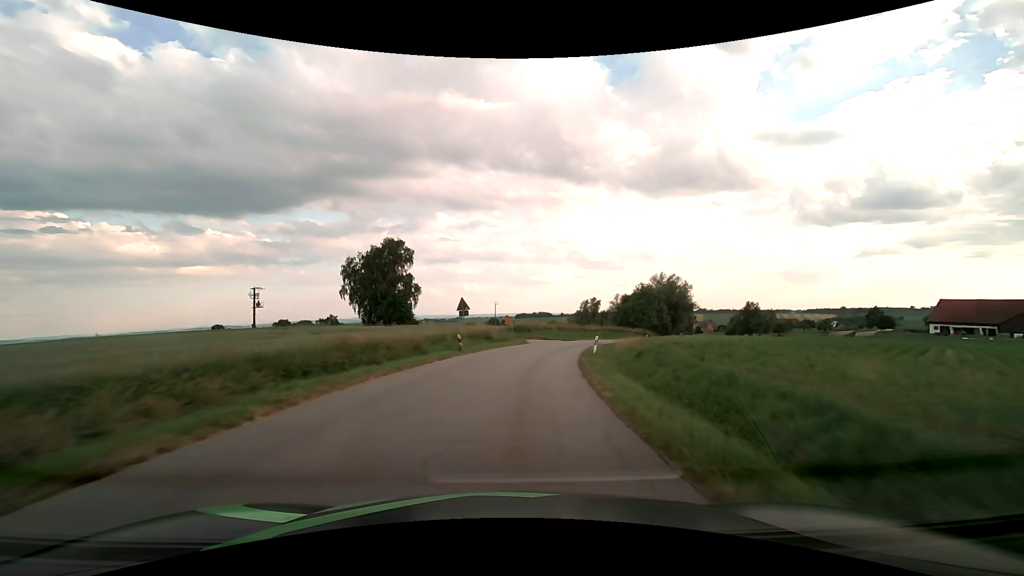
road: tertiary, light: Day
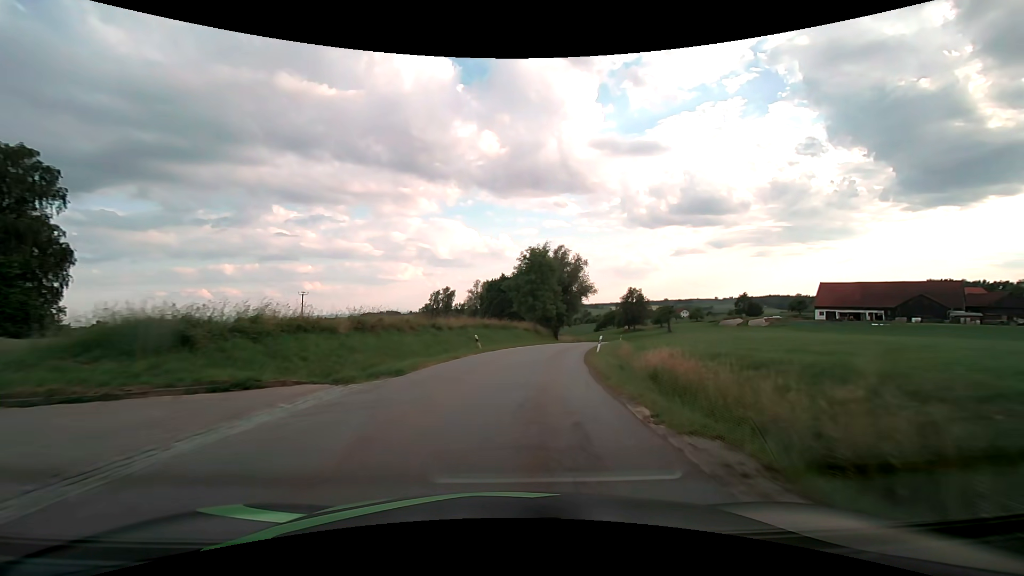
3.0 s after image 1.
(+6.8, +47.6) m; +17°
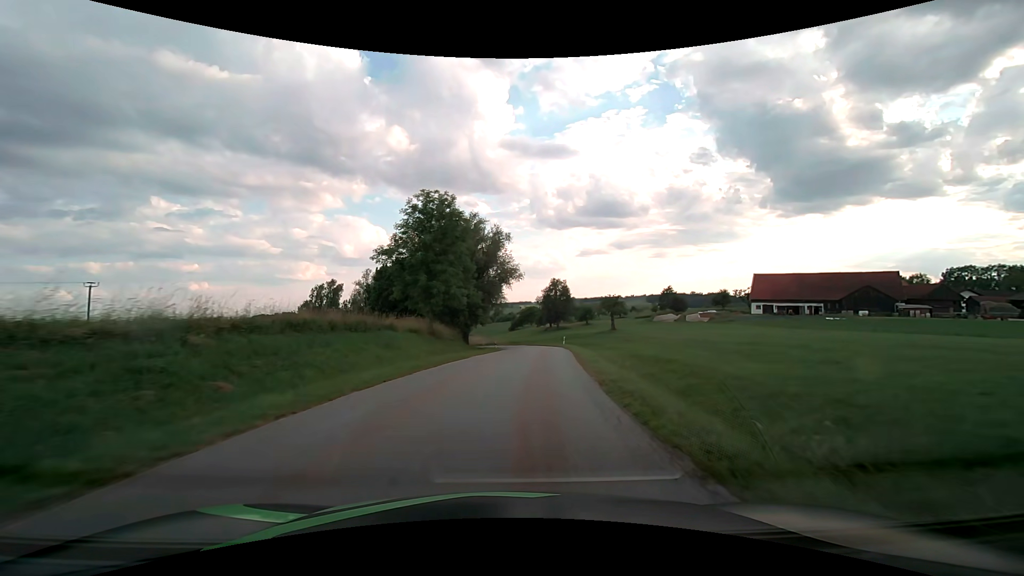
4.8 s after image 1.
(+2.4, +27.4) m; +11°
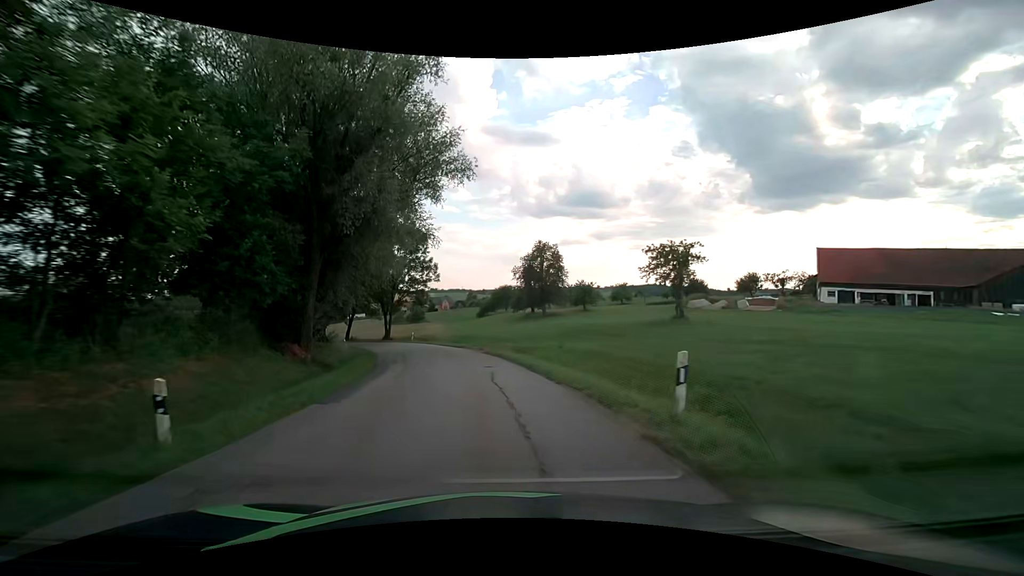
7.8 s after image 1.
(+3.2, +44.4) m; +3°
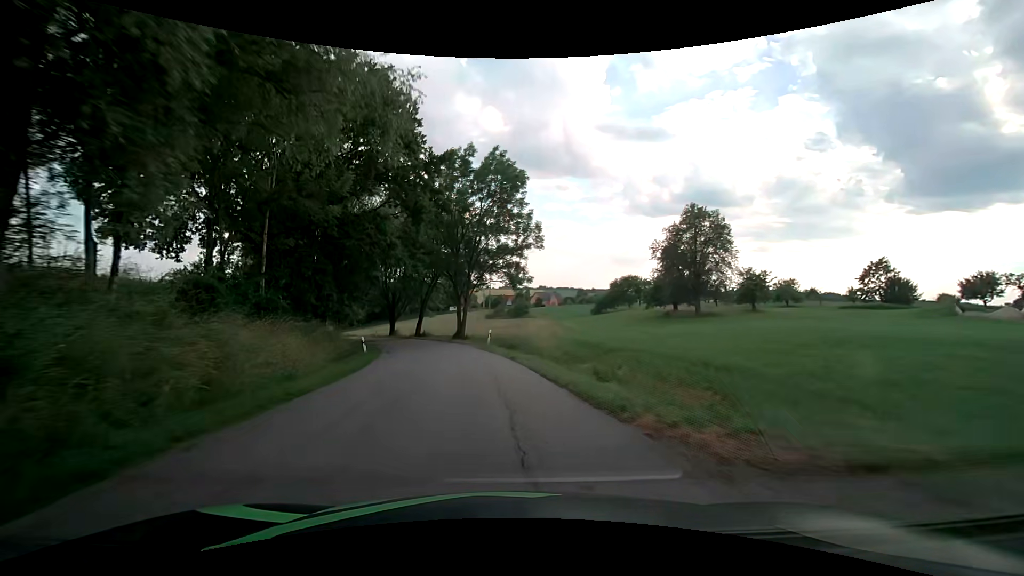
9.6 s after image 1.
(-2.8, +26.3) m; -12°
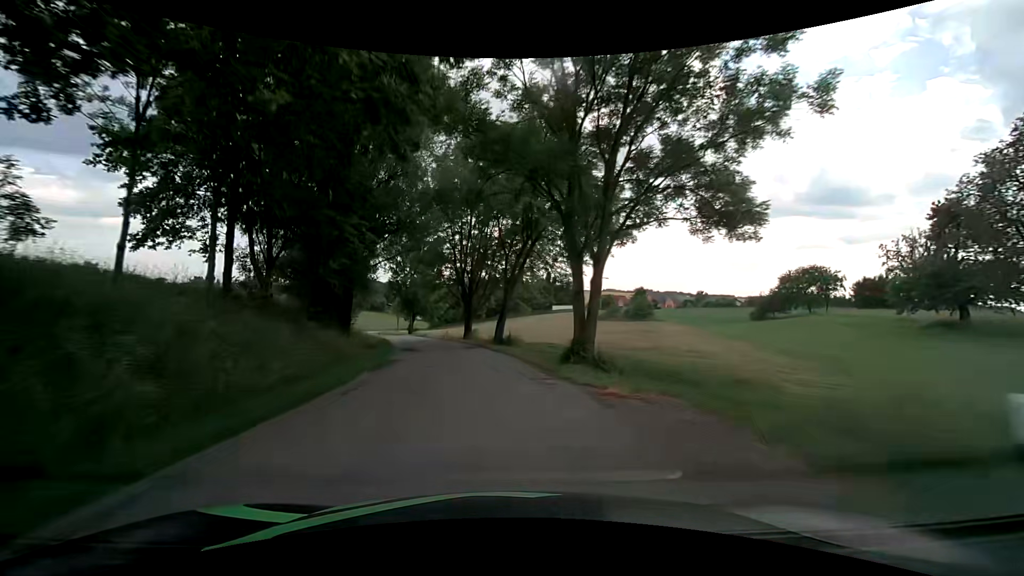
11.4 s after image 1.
(-3.0, +26.2) m; -12°
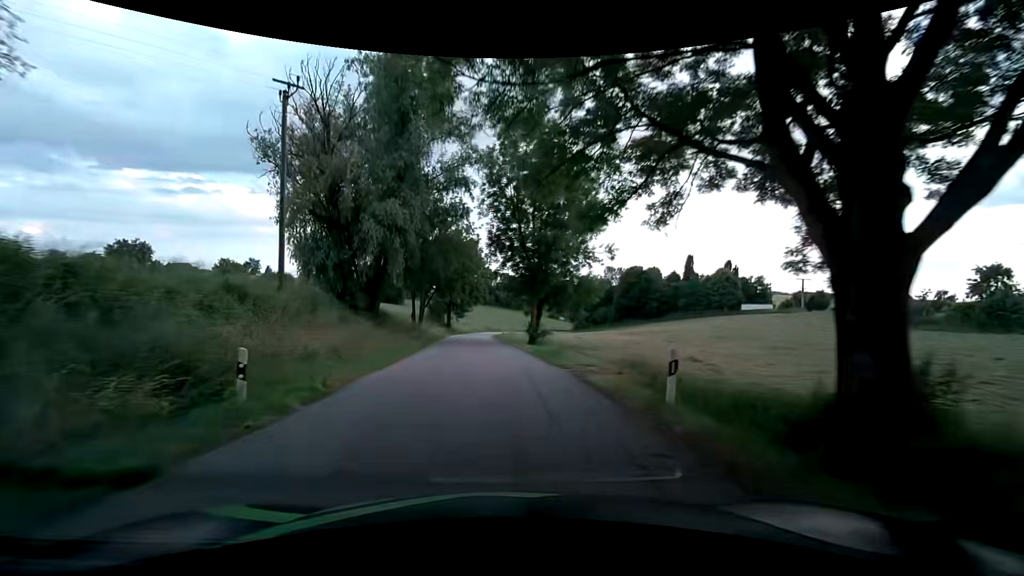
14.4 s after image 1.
(-6.3, +43.2) m; -17°
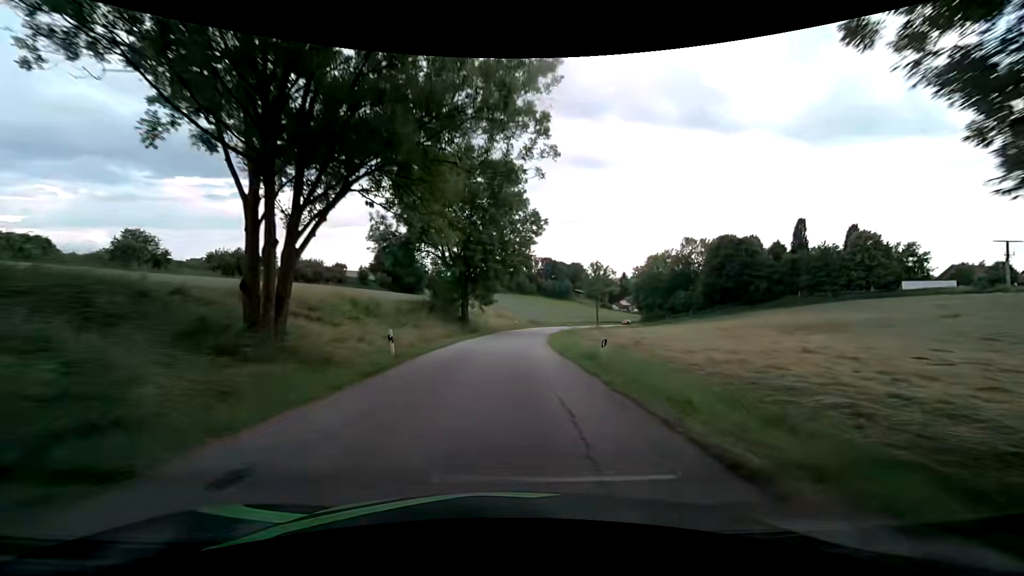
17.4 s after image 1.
(-2.1, +40.9) m; -5°
(0, +10) (0, +20) (+1, +30) (+2, +40) (+3, +50) (+5, +60) (+7, +70) (+9, +79) (+11, +89) (+14, +99) m
